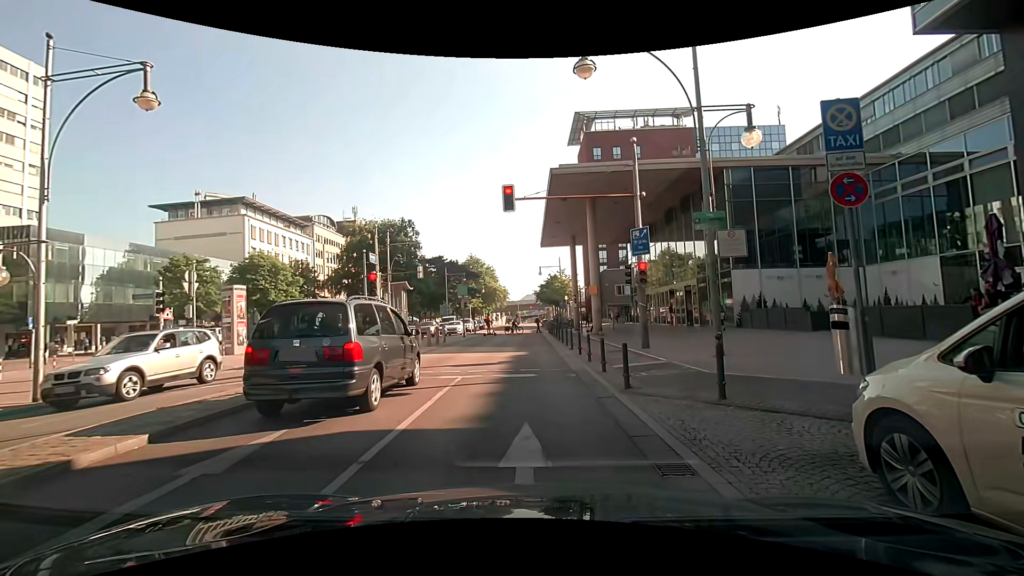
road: primary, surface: asphalt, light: Day
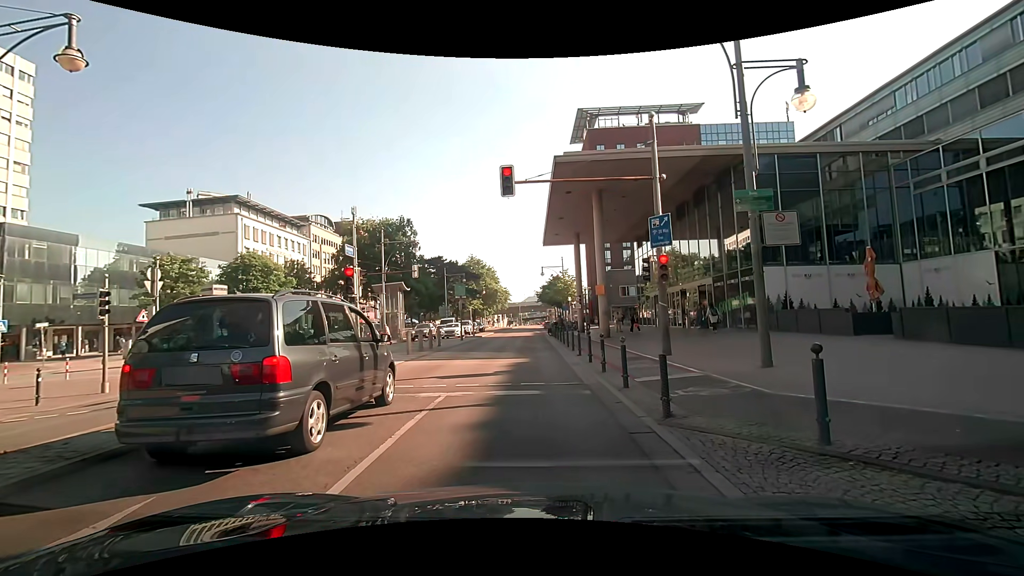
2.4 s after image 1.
(0.0, +2.4) m; 0°
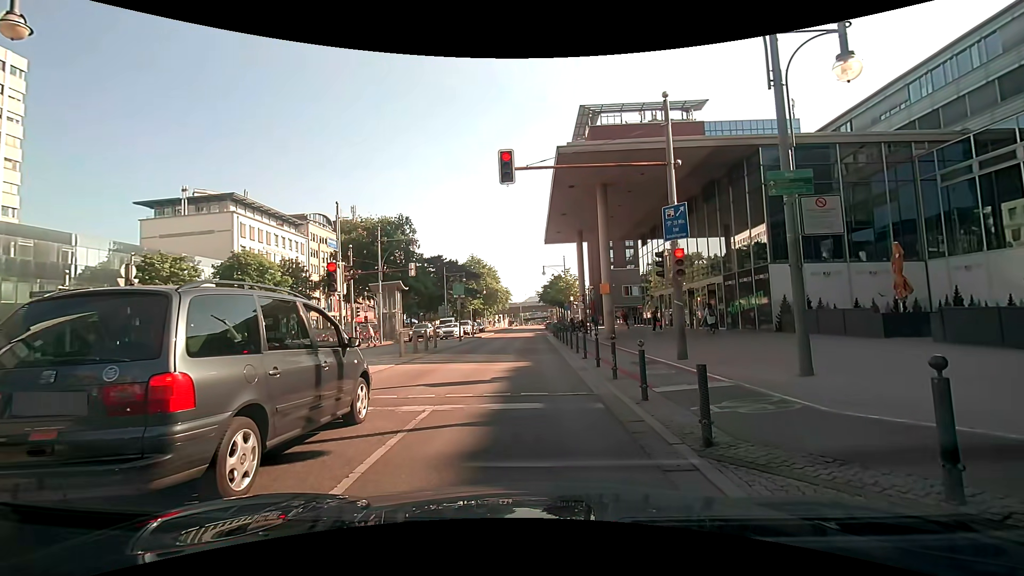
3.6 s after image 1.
(0.0, +1.5) m; 0°
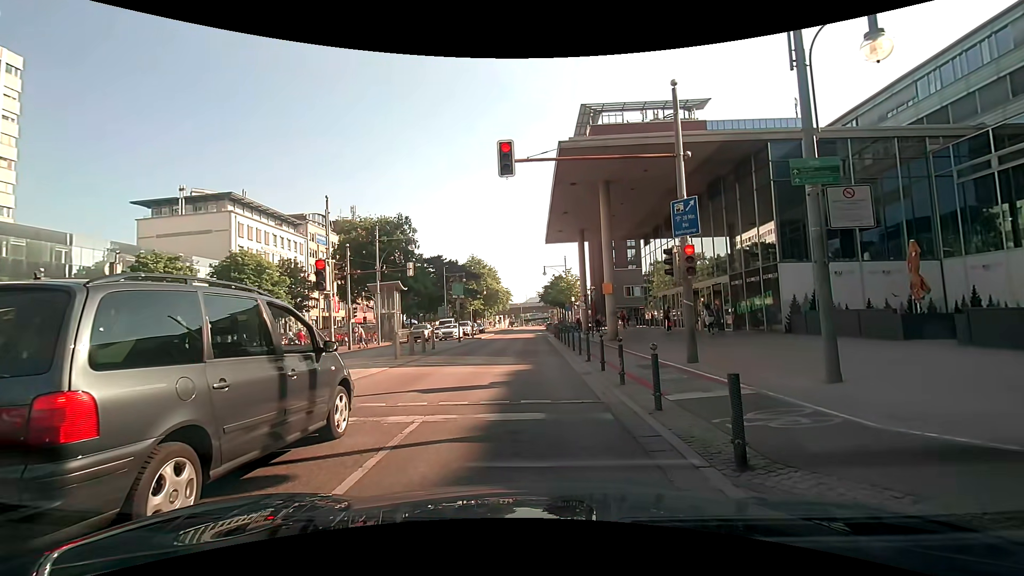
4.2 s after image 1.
(0.0, +0.8) m; 0°
